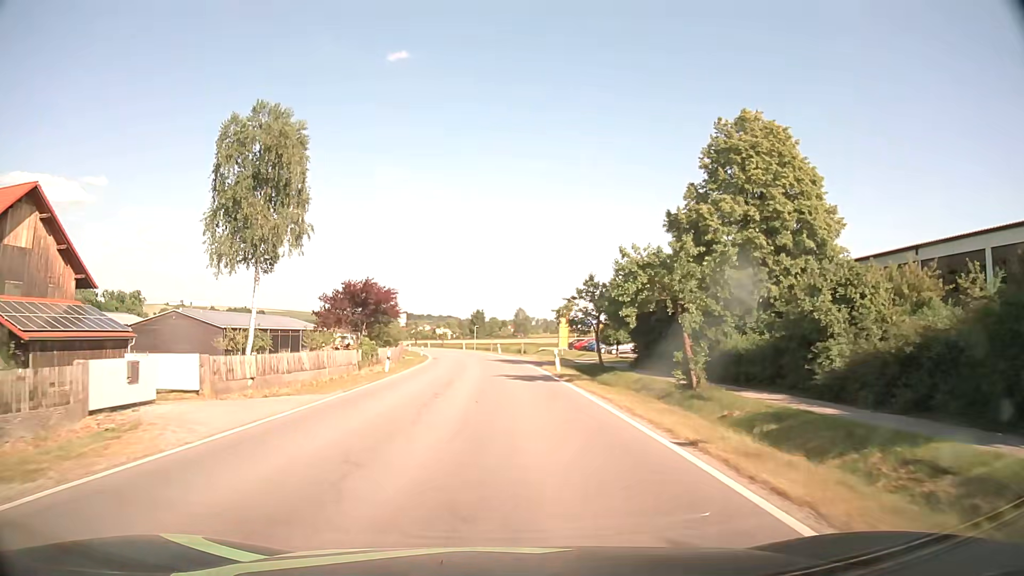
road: secondary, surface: asphalt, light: Day
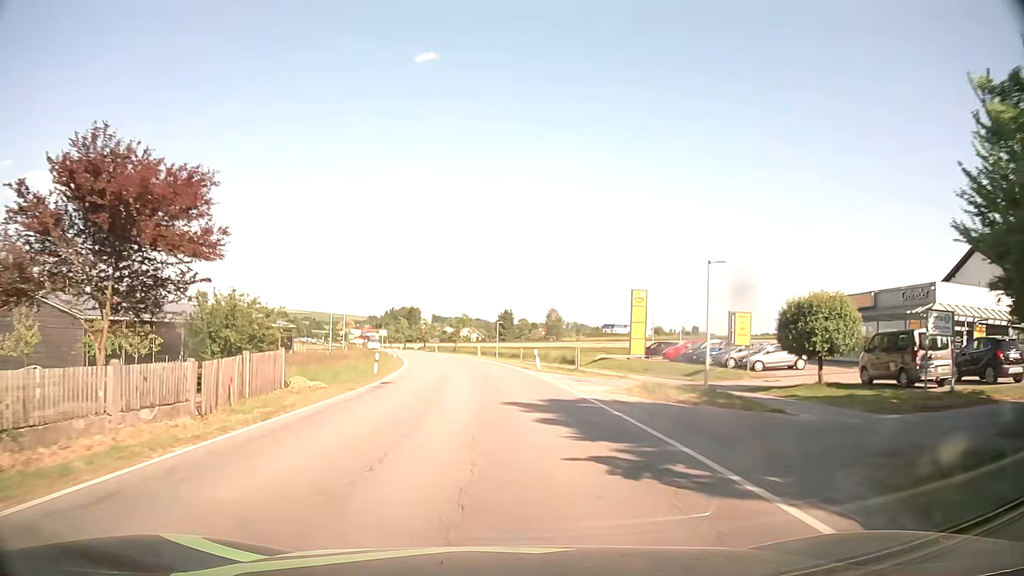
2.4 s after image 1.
(-0.8, +34.3) m; -3°
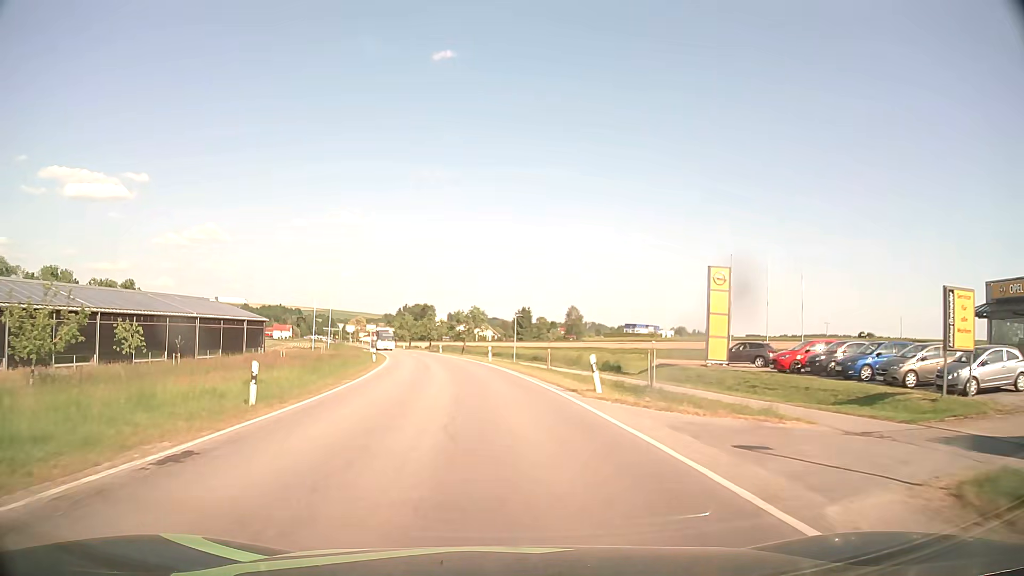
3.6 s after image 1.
(-0.2, +17.3) m; -1°
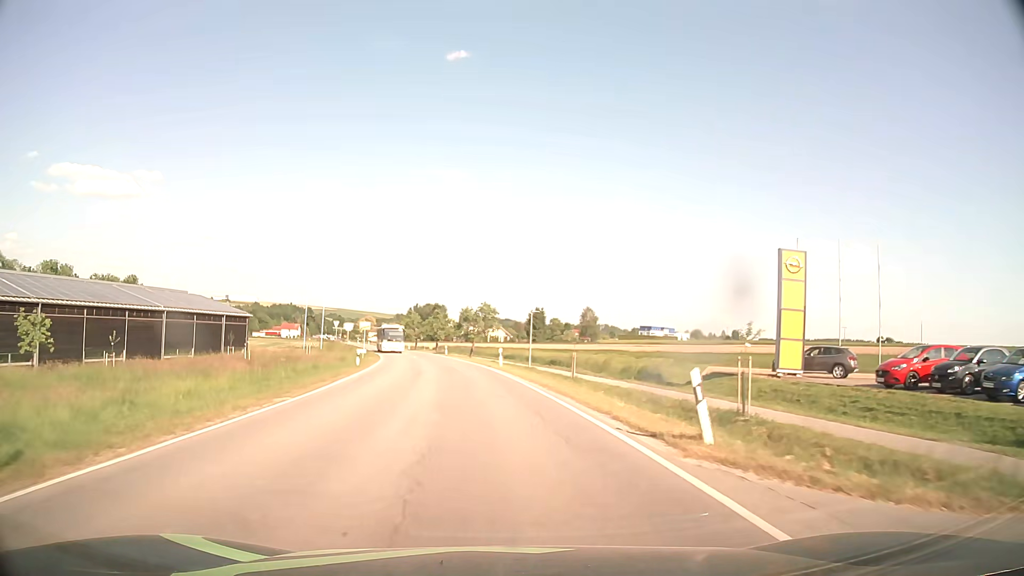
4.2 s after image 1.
(-0.1, +8.8) m; -1°
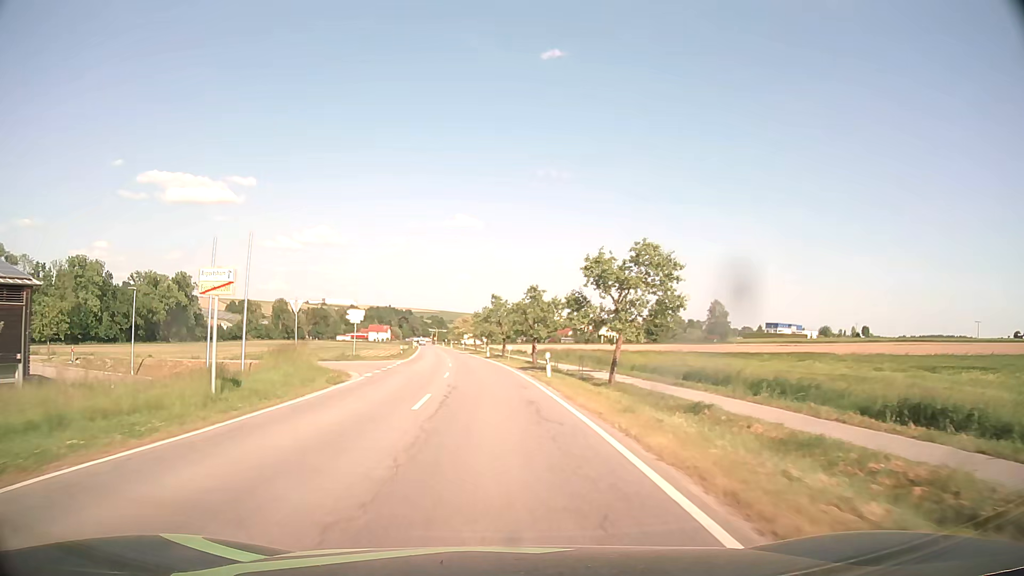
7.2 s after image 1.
(-3.3, +45.0) m; -9°
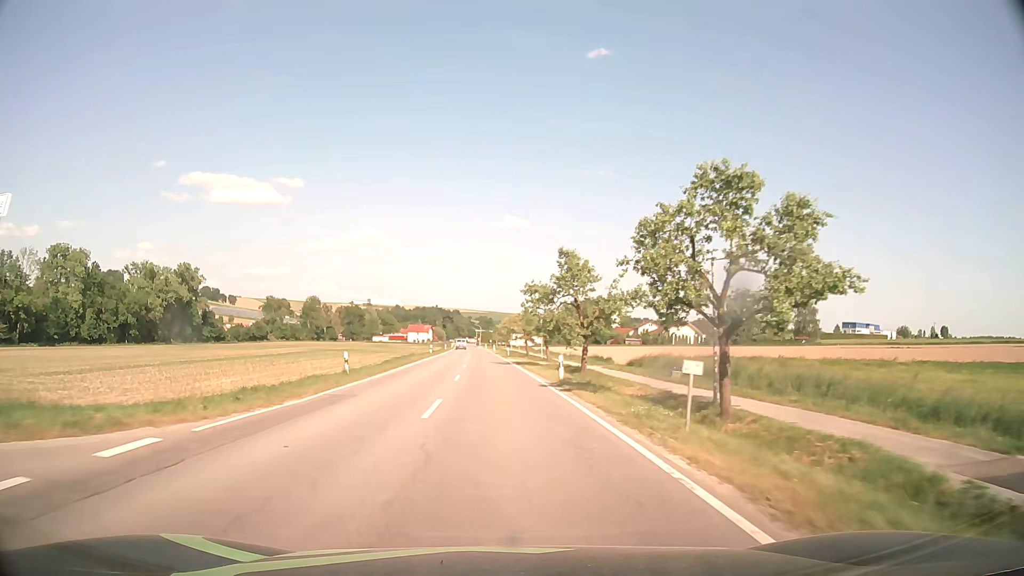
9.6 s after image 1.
(-1.9, +38.5) m; -4°
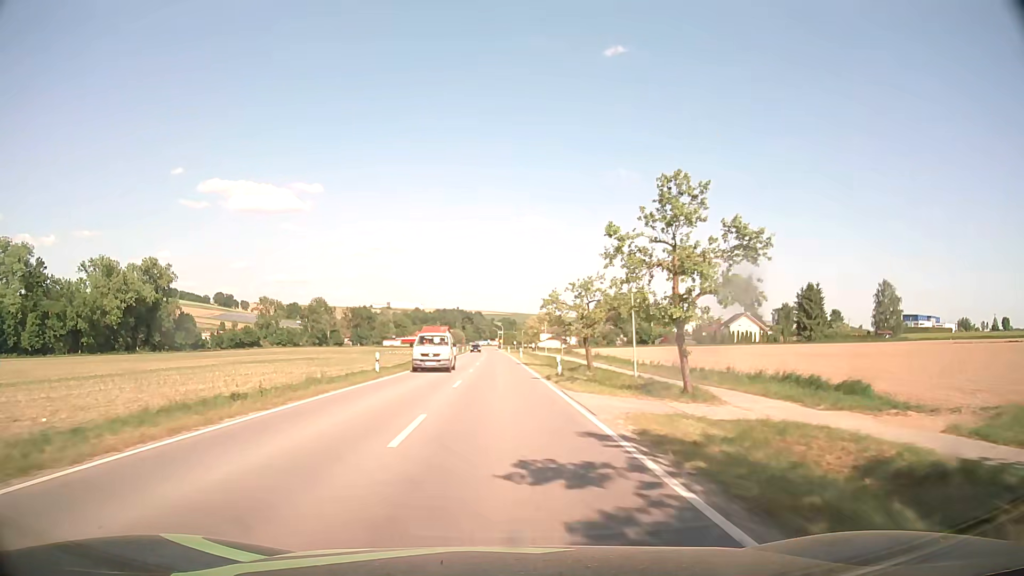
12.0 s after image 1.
(-0.9, +39.9) m; -2°
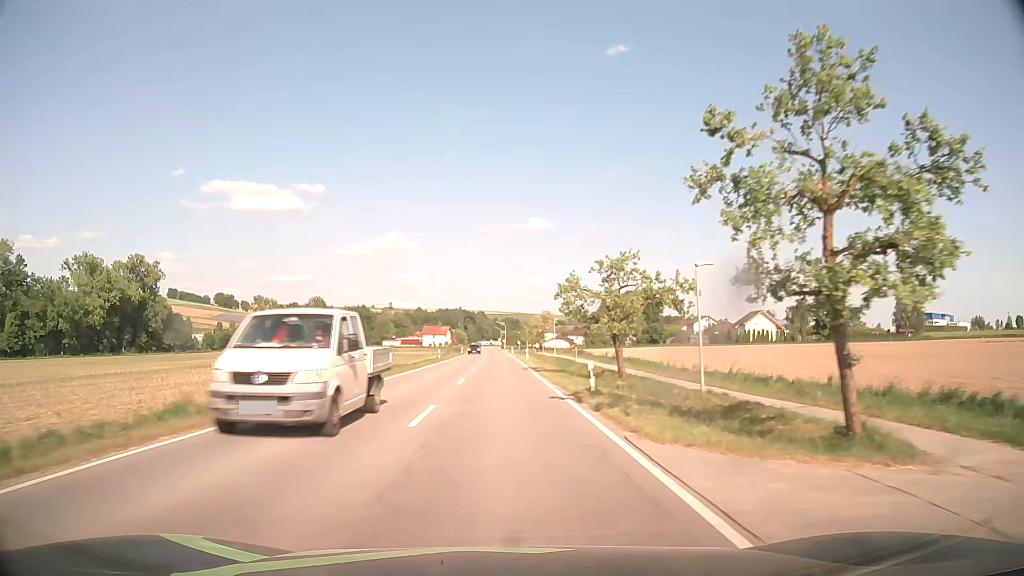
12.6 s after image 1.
(0.0, +10.2) m; 0°
(0, +10) (0, +20) (0, +30) (0, +40) (-1, +50) (-1, +60) (-1, +70) (-1, +80) (-1, +90) (-2, +100) m
